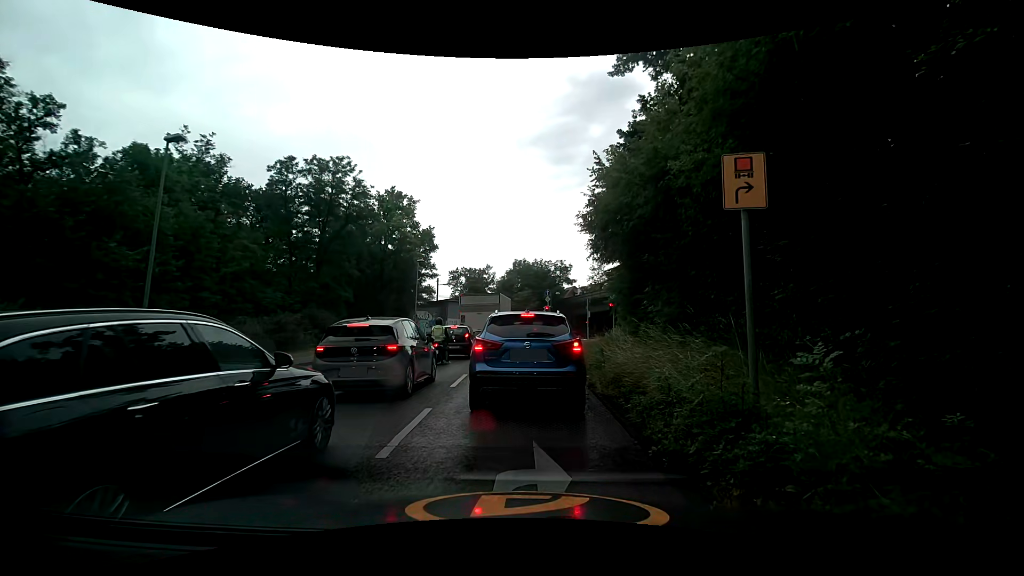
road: secondary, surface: asphalt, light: Day
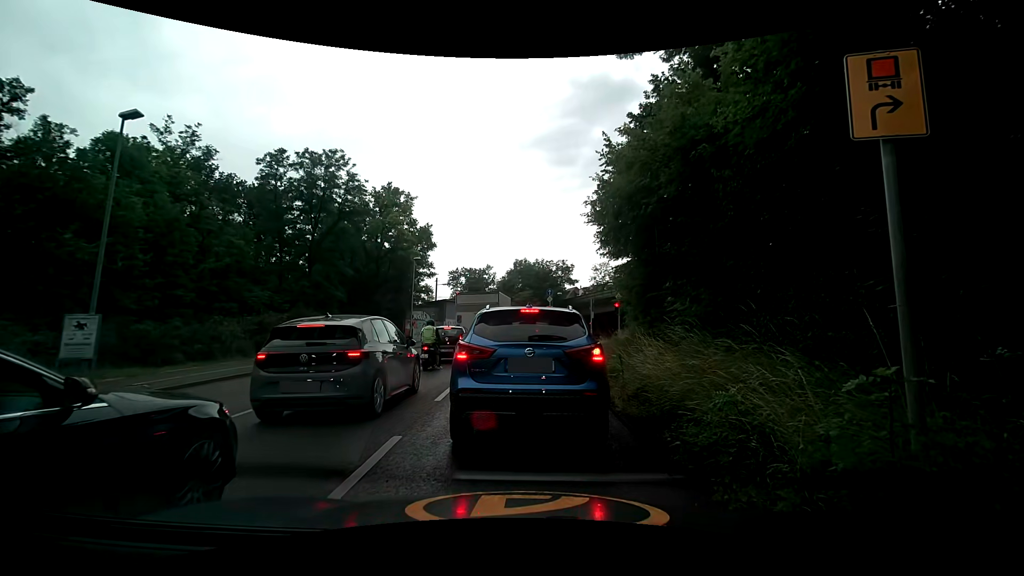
(0.0, +2.0) m; +2°
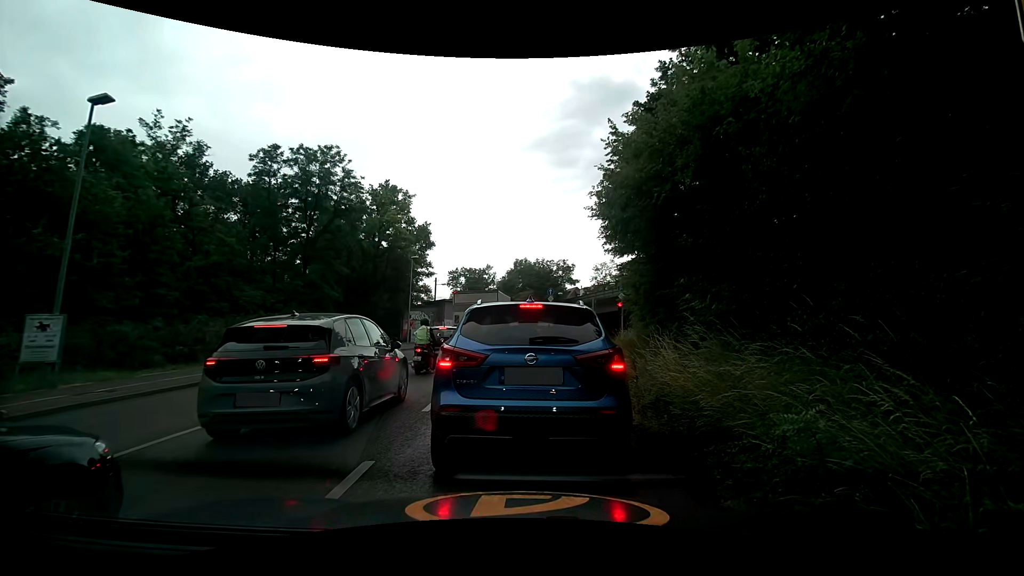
(0.0, +1.0) m; 0°
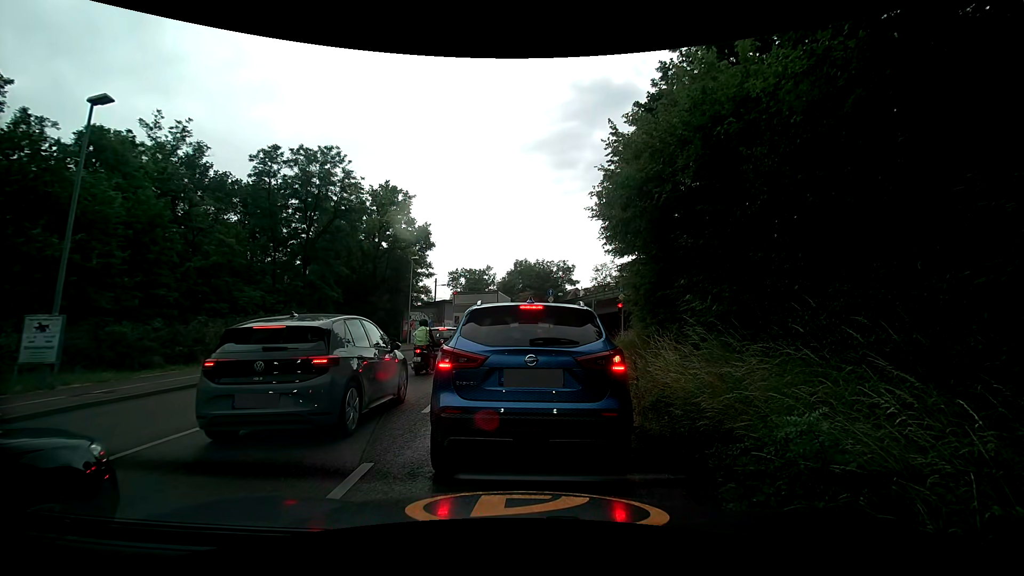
(0.0, +0.1) m; 0°
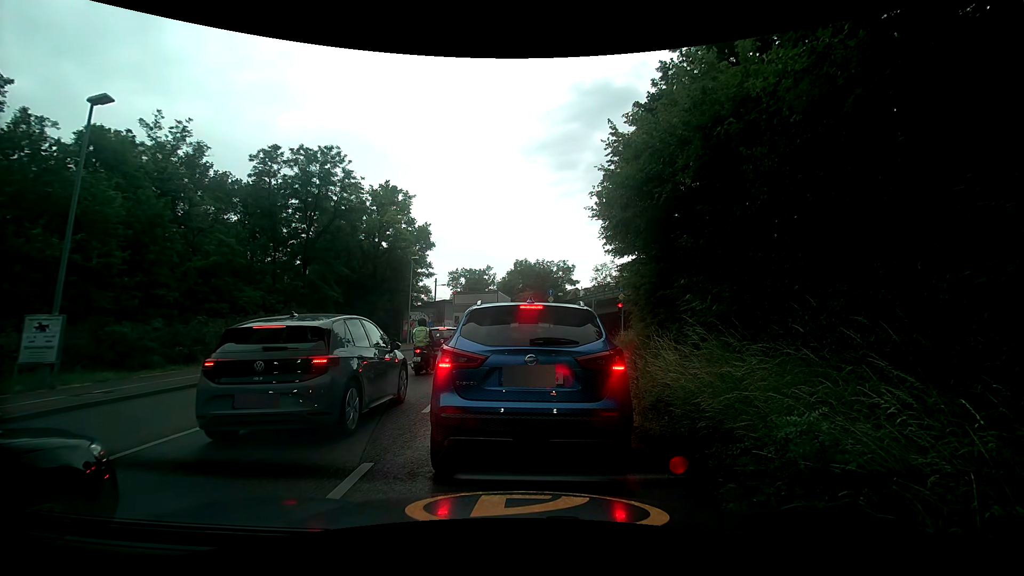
(0.0, 0.0) m; 0°
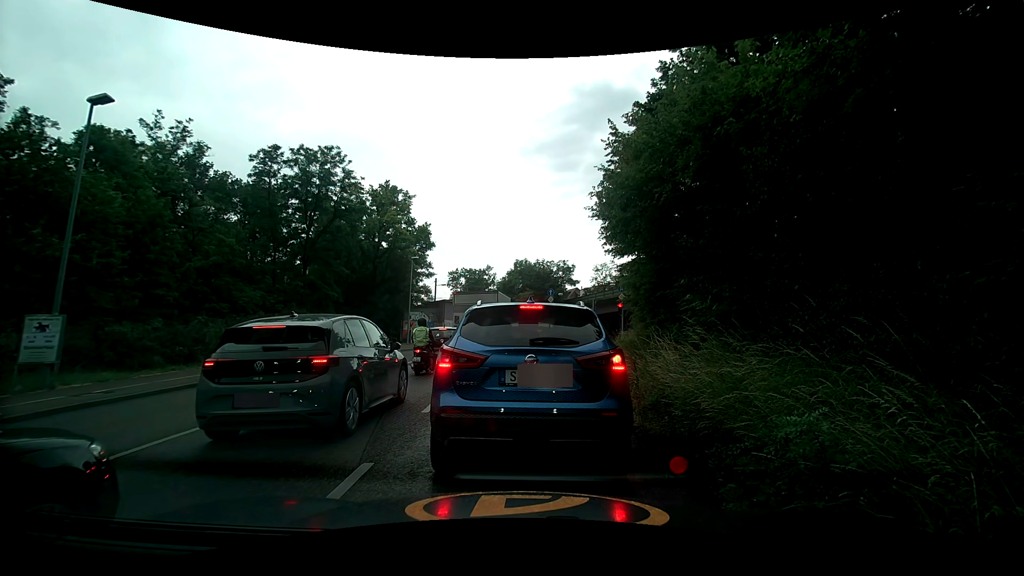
(0.0, 0.0) m; 0°
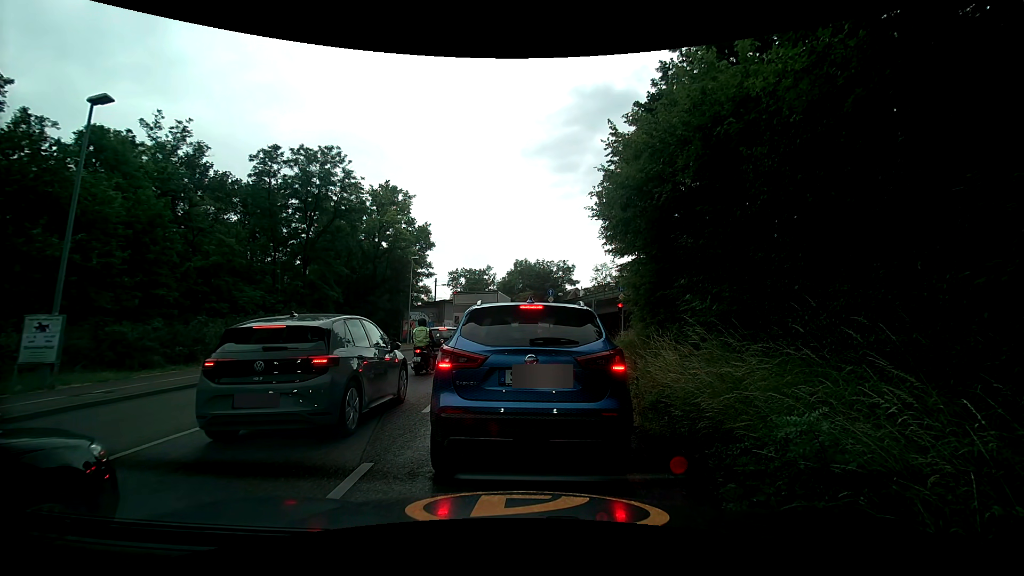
(0.0, 0.0) m; 0°
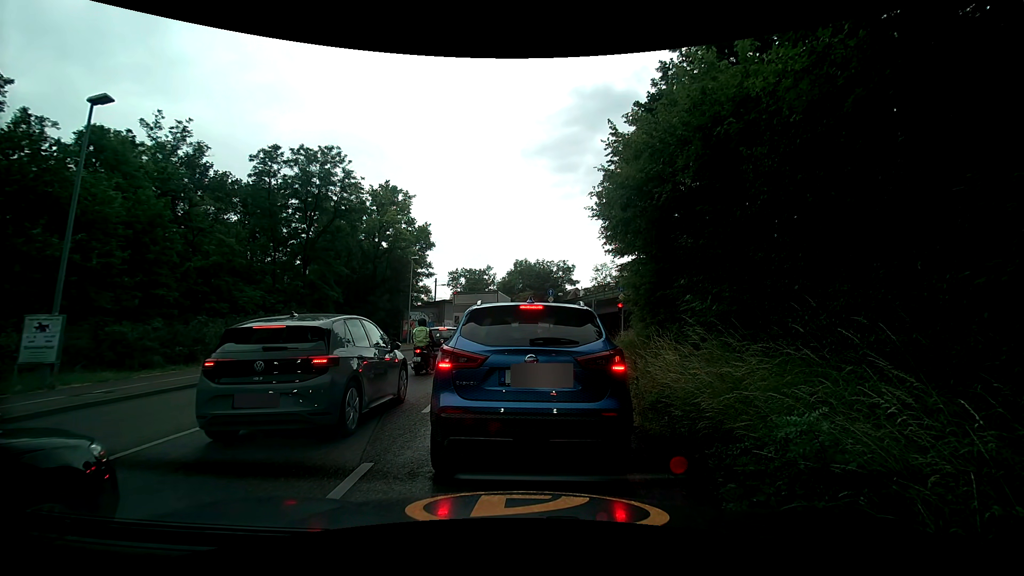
(0.0, 0.0) m; 0°
